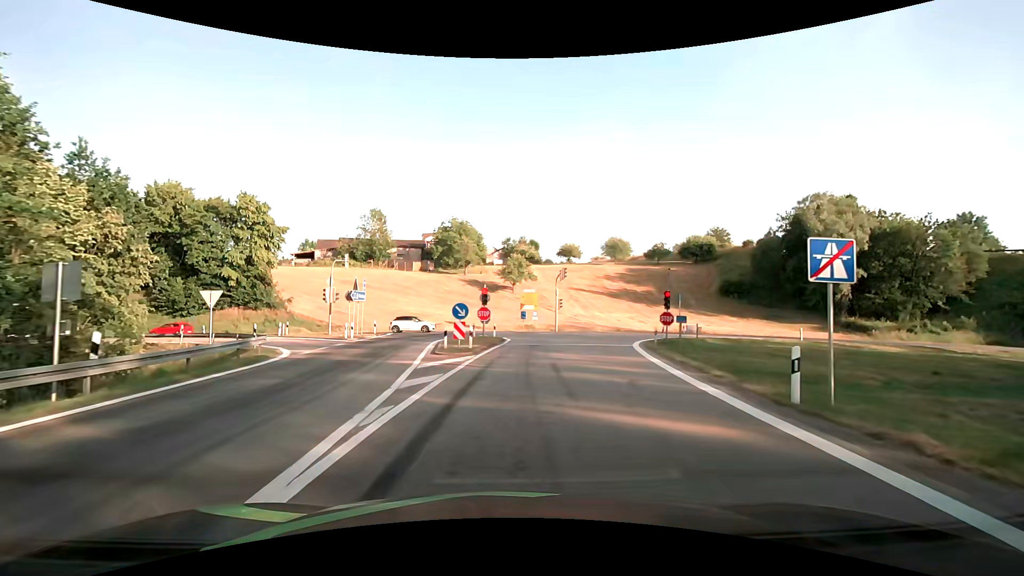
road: motorway_link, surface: asphalt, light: Day
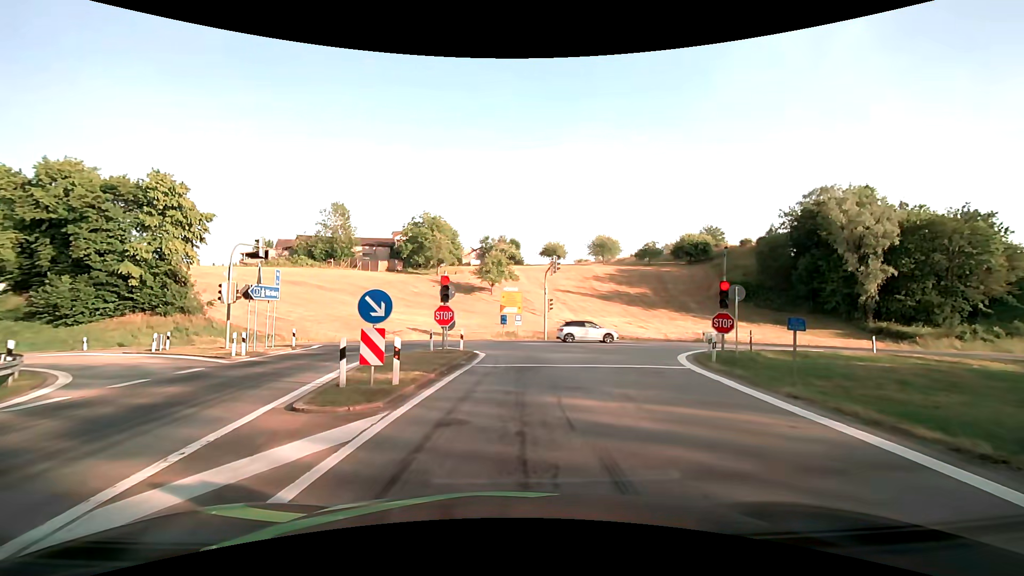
(+0.2, +10.9) m; +2°
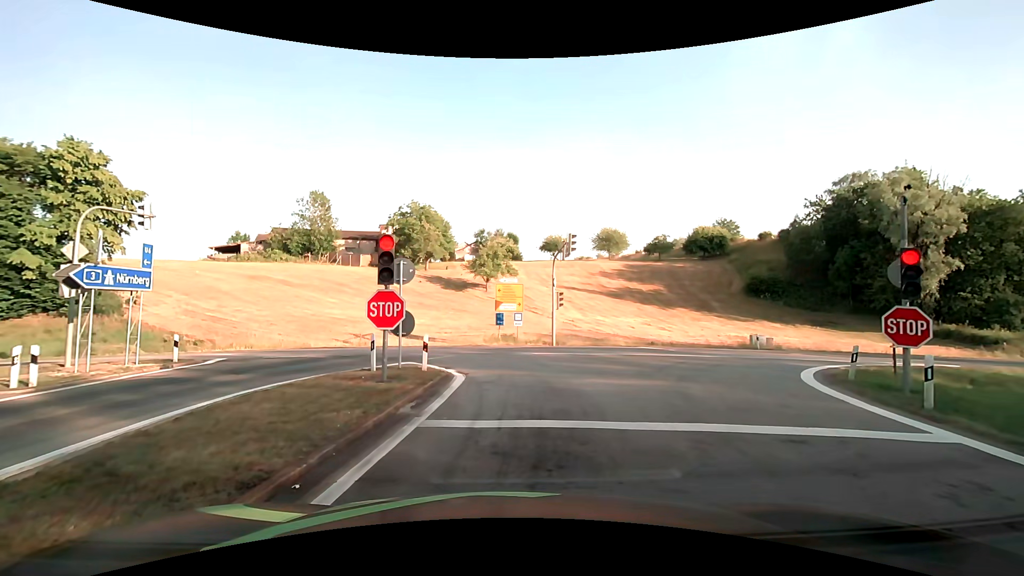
(0.0, +9.3) m; 0°
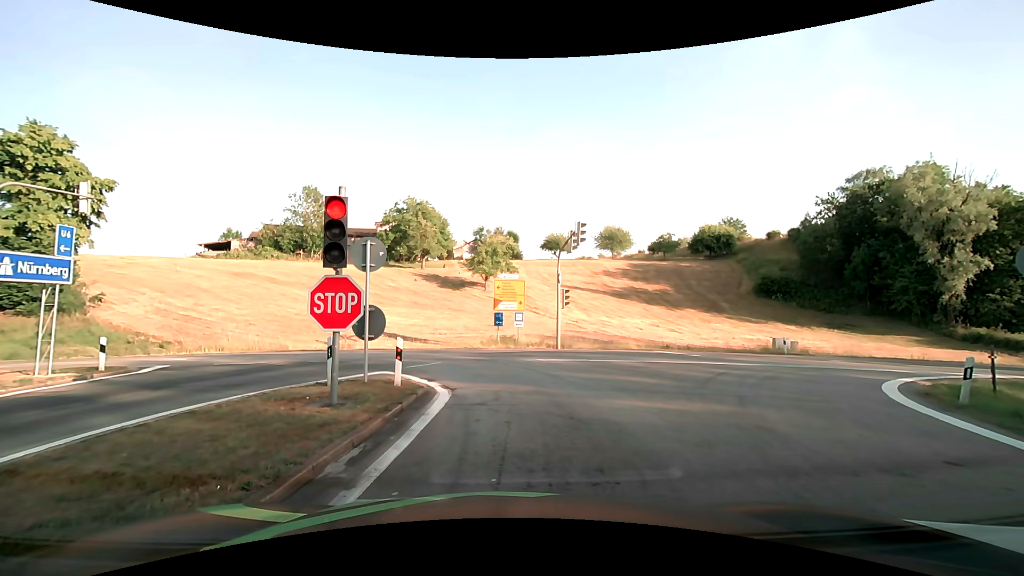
(0.0, +3.0) m; 0°
(0, +10) (-2, +20) (-10, +26) (-20, +28) (-30, +28) (-40, +28) (-50, +28) (-60, +28) (-70, +29) (-80, +30) m
